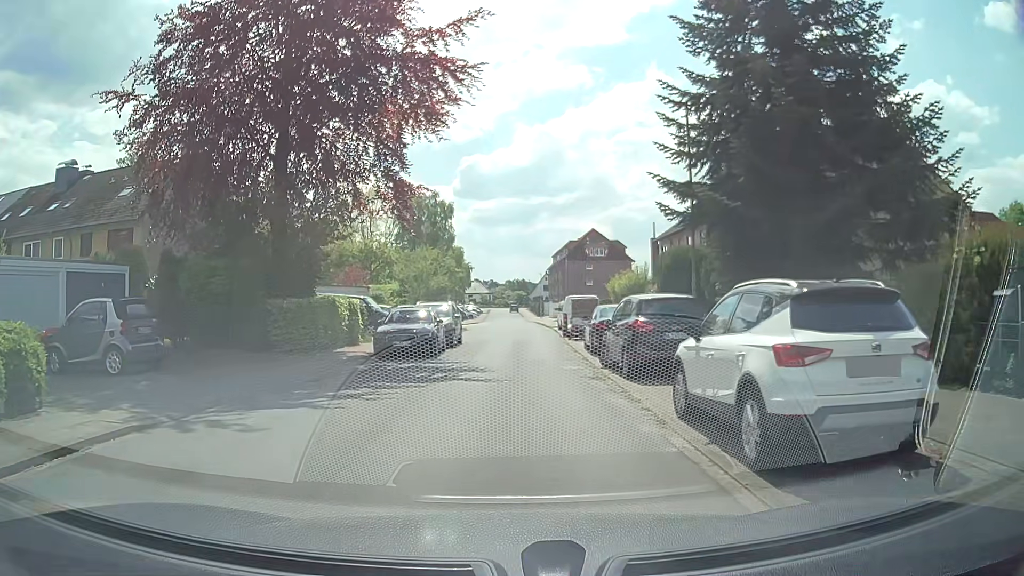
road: residential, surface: asphalt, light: Day
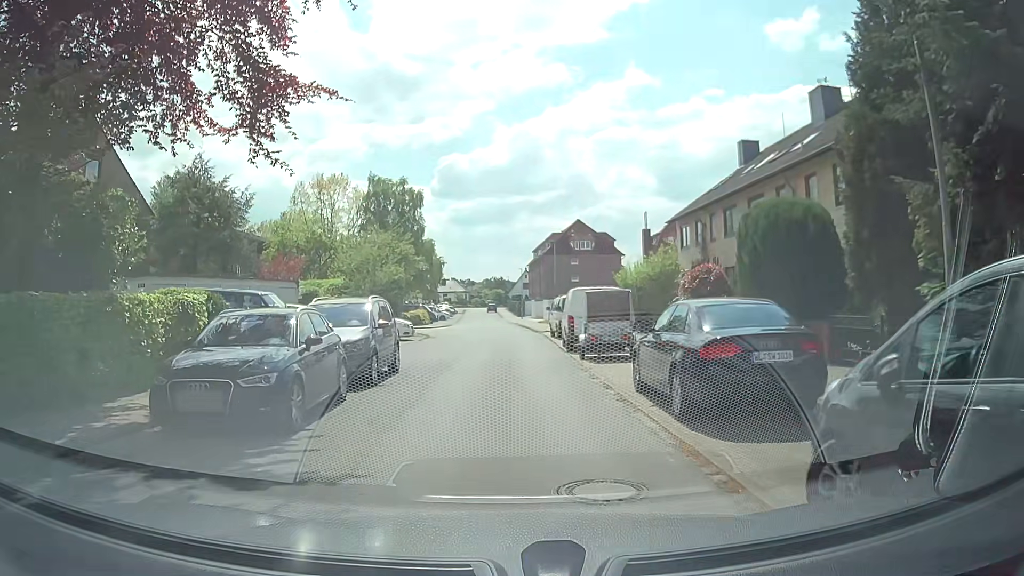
(+0.1, +11.6) m; +2°
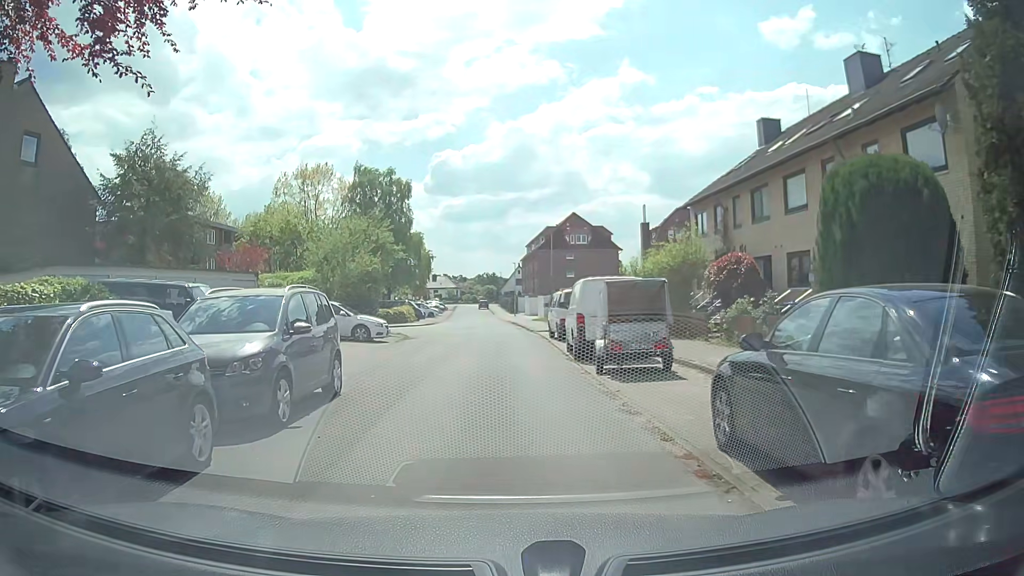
(0.0, +4.7) m; +1°
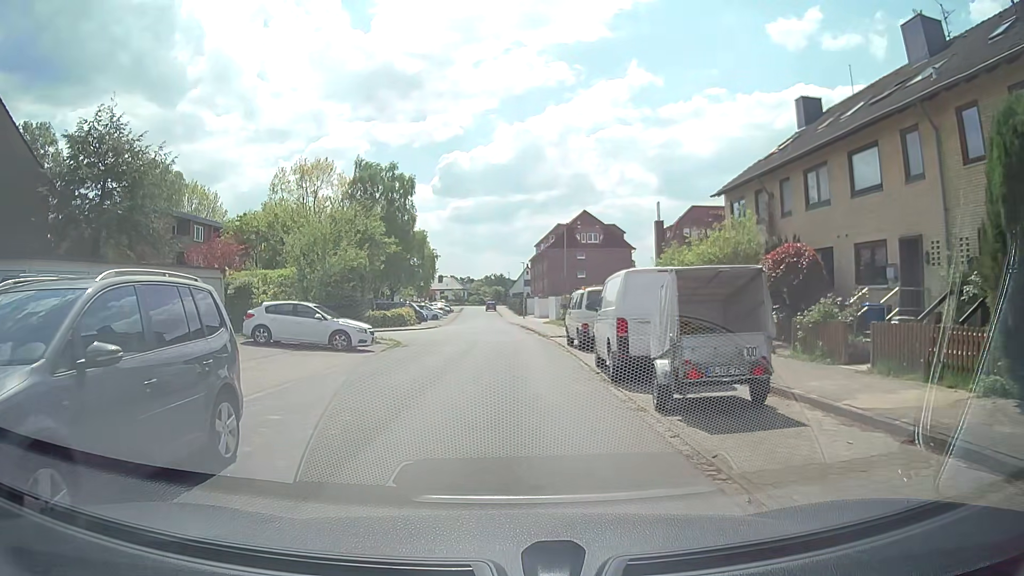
(-0.1, +4.6) m; -1°
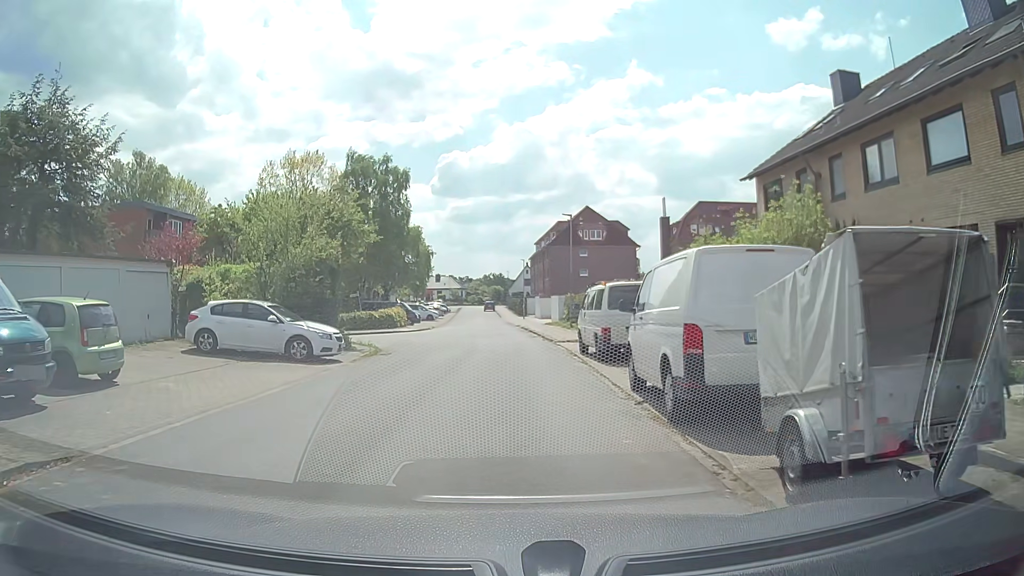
(0.0, +4.3) m; +1°
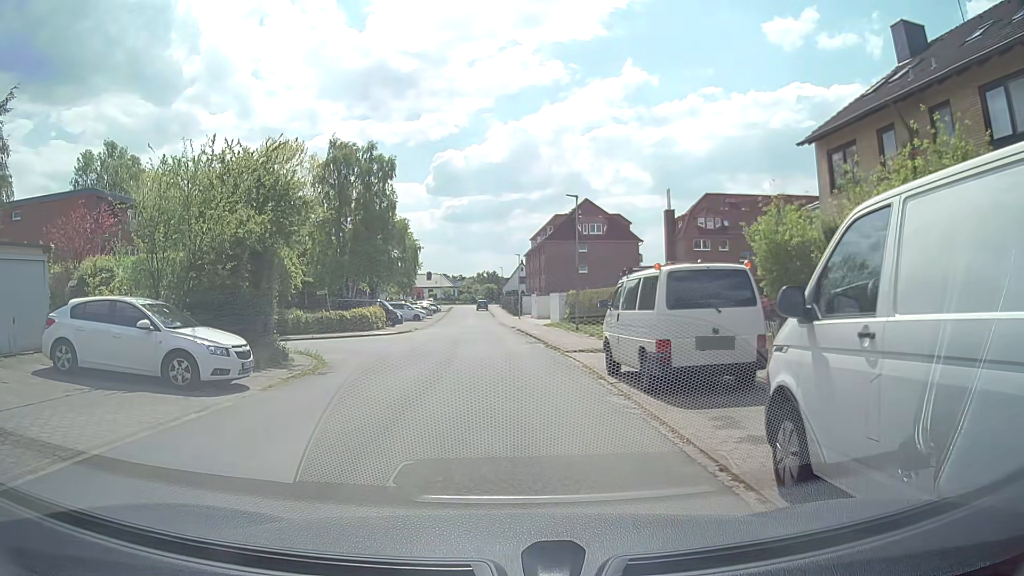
(-0.1, +6.4) m; -1°
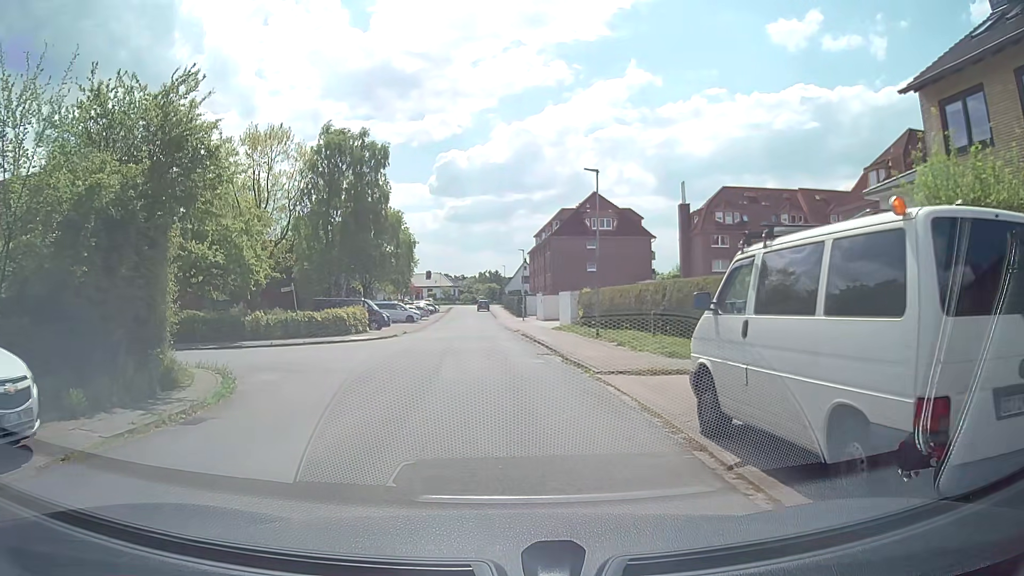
(0.0, +6.4) m; 0°
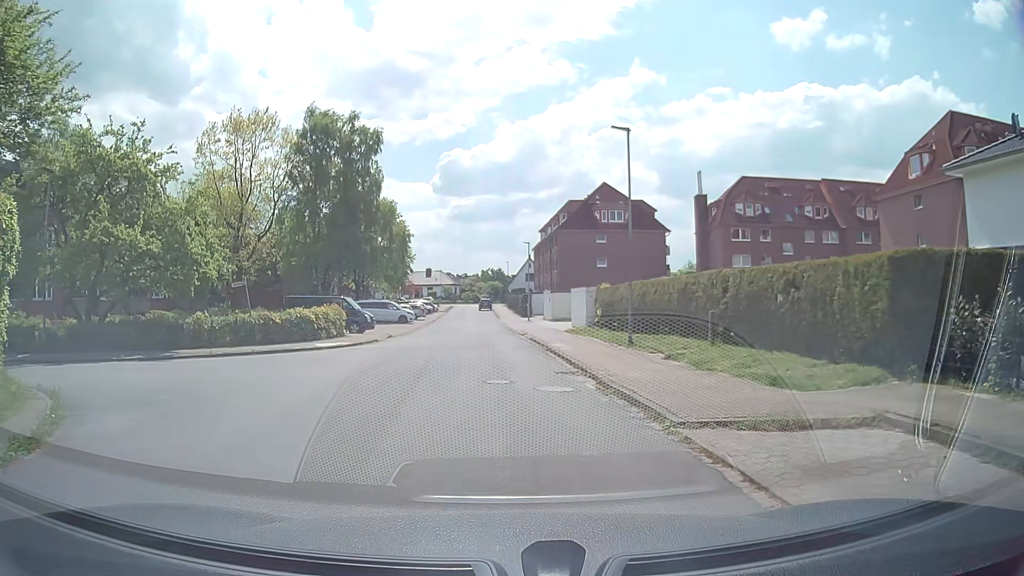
(0.0, +6.1) m; 0°
(0, +10) (-6, +17) (-16, +17) (-26, +17) (-36, +17) (-46, +17) (-56, +18) (-66, +19) (-76, +20) (-86, +20) m
